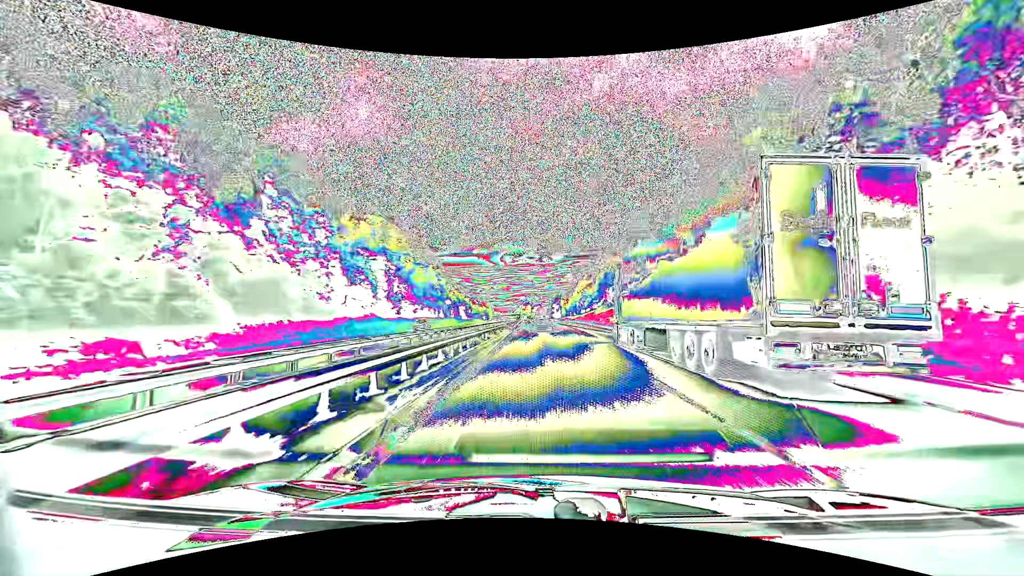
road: motorway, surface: asphalt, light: Day
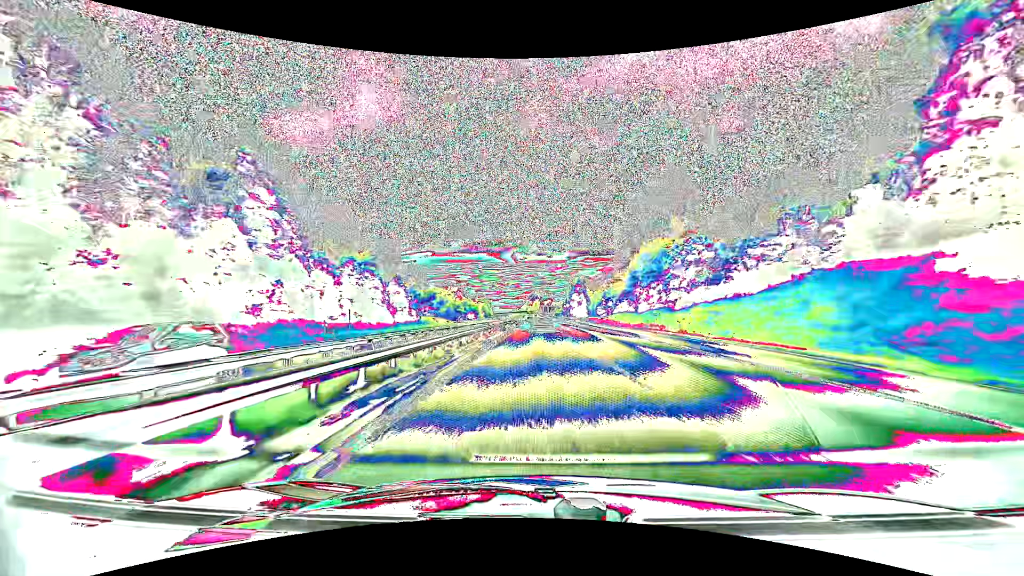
(-0.7, +101.8) m; -1°
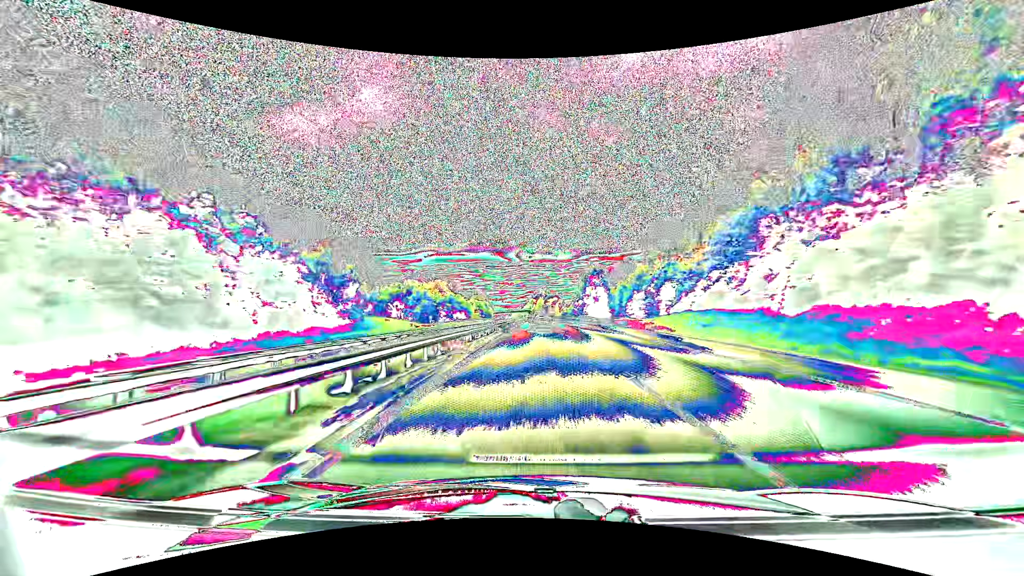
(-0.2, +40.5) m; -1°
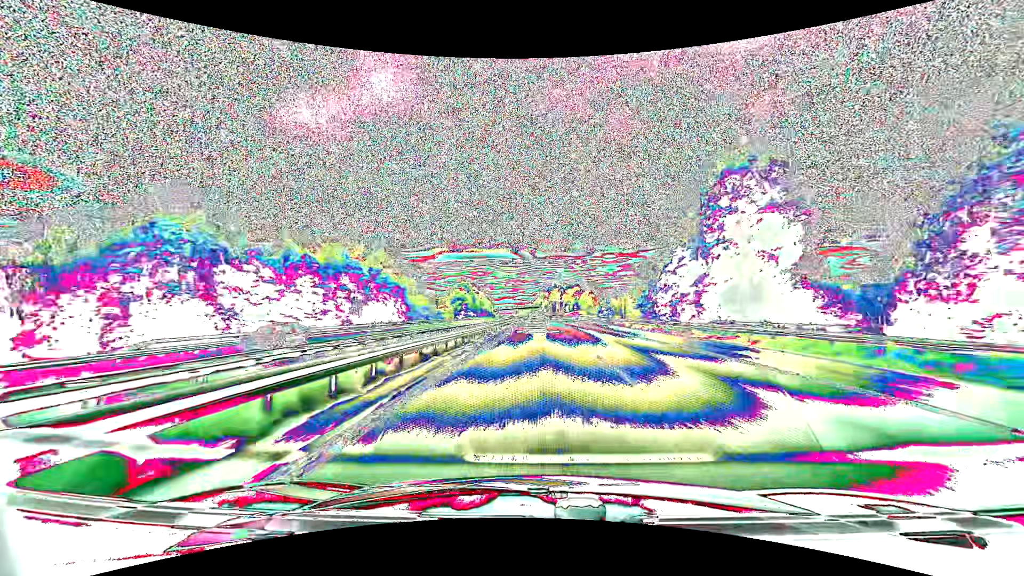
(-0.8, +100.8) m; -1°
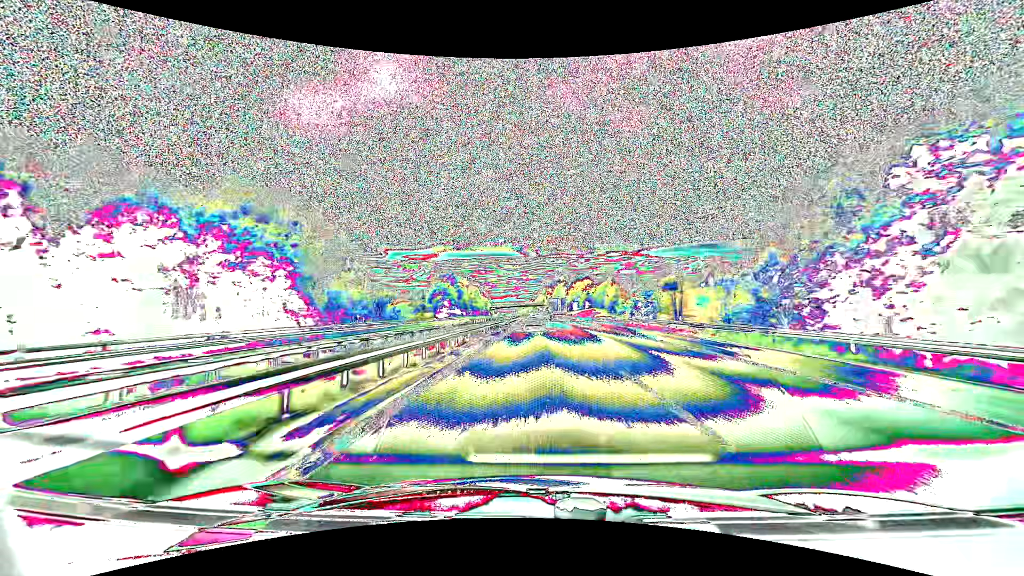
(-0.2, +39.7) m; 0°
(0, +10) (0, +20) (0, +30) (0, +40) (0, +50) (0, +60) (0, +70) (0, +80) (0, +90) (-1, +100) m
